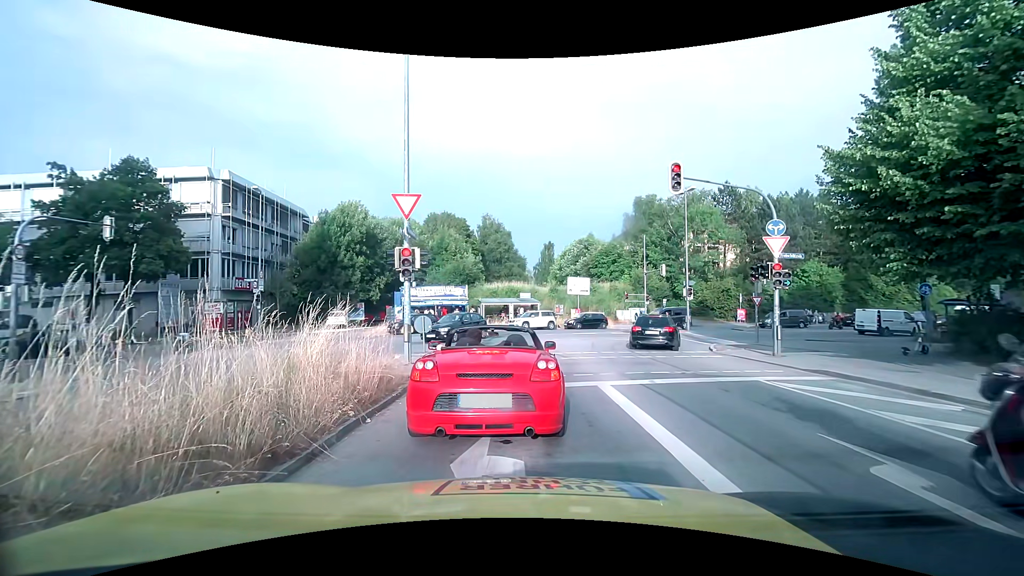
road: secondary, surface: asphalt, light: Day
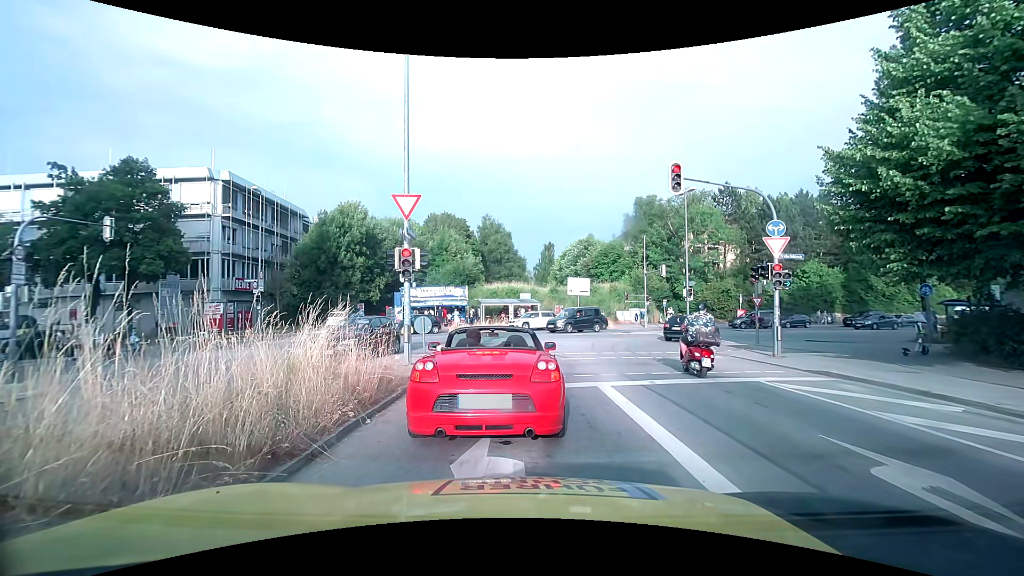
(0.0, +0.1) m; 0°
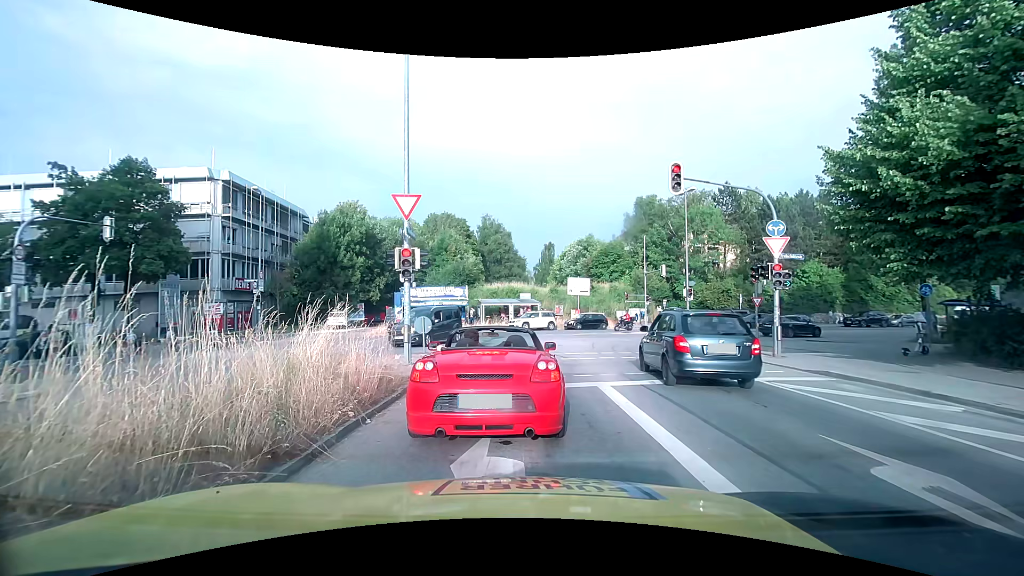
(0.0, 0.0) m; 0°
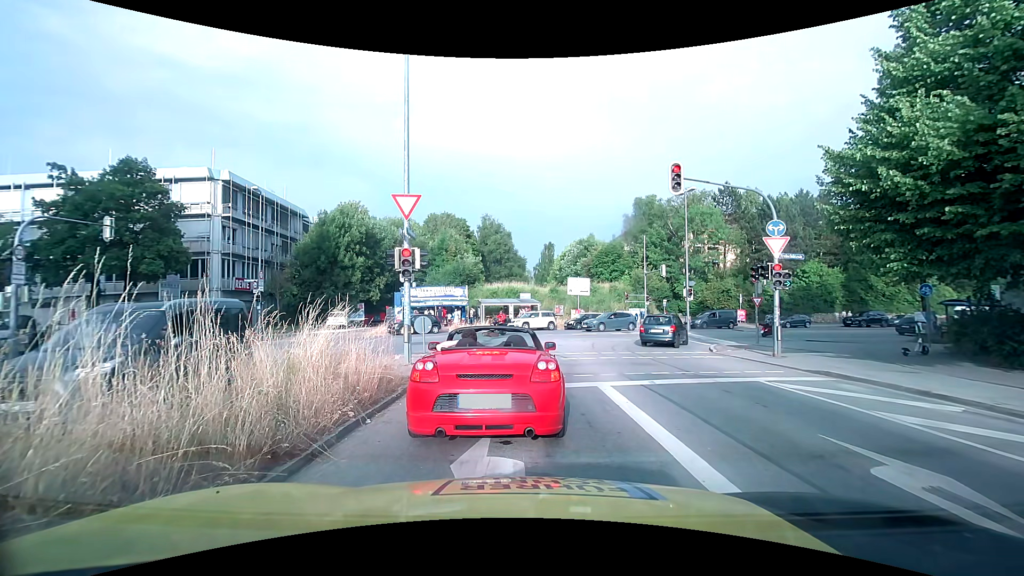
(0.0, 0.0) m; 0°
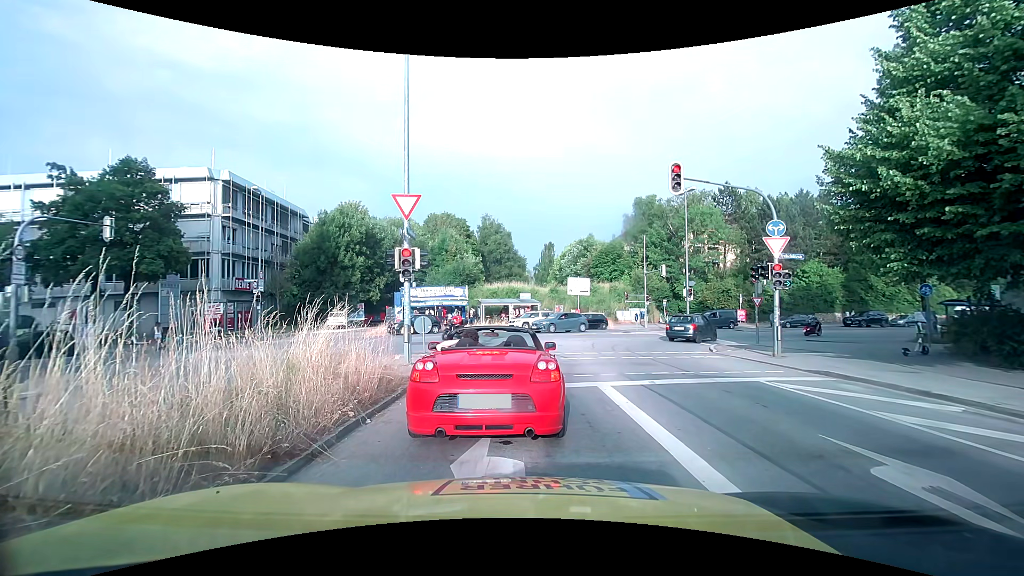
(0.0, 0.0) m; 0°
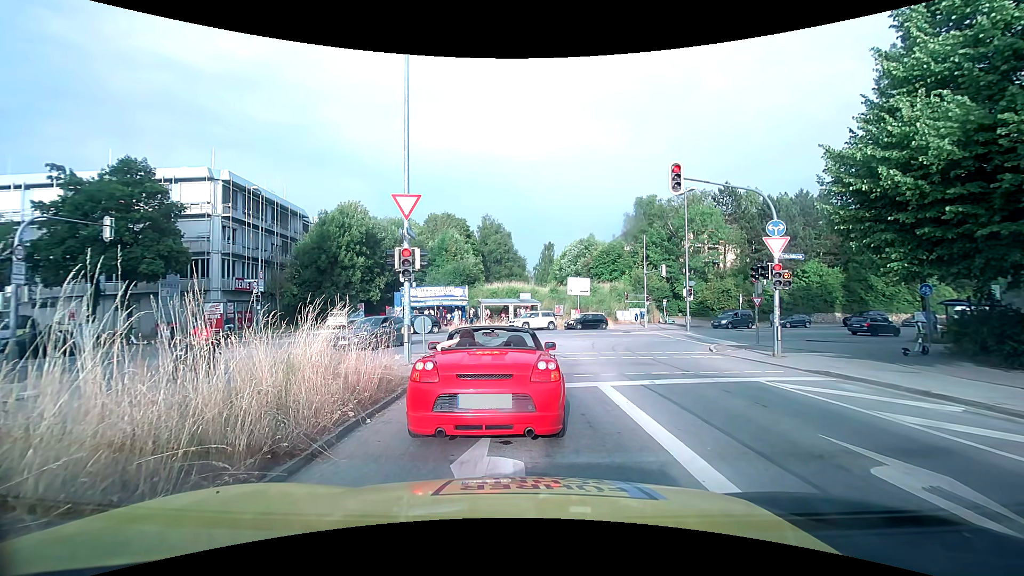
(0.0, 0.0) m; 0°
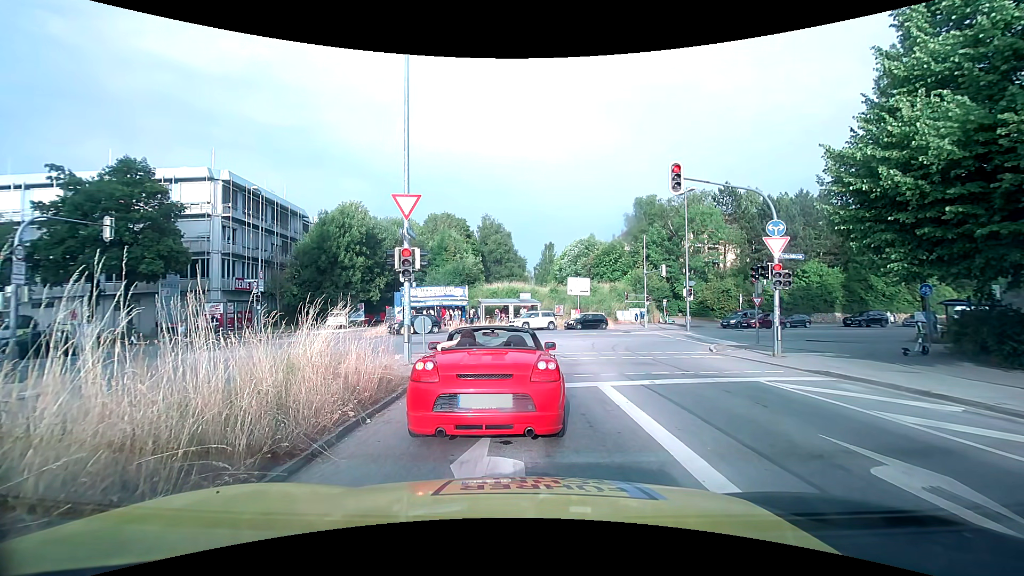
(0.0, 0.0) m; 0°
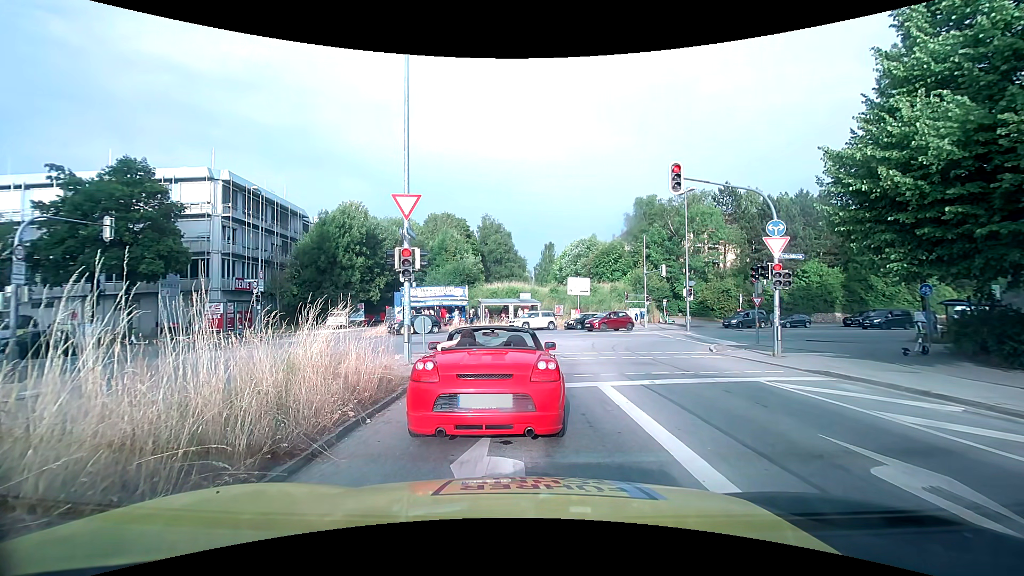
(0.0, 0.0) m; 0°
(0, +10) (0, +20) (-6, +28) (-15, +30) (-25, +28) (-35, +26) (-45, +23) (-54, +21) (-64, +19) (-74, +17) m
